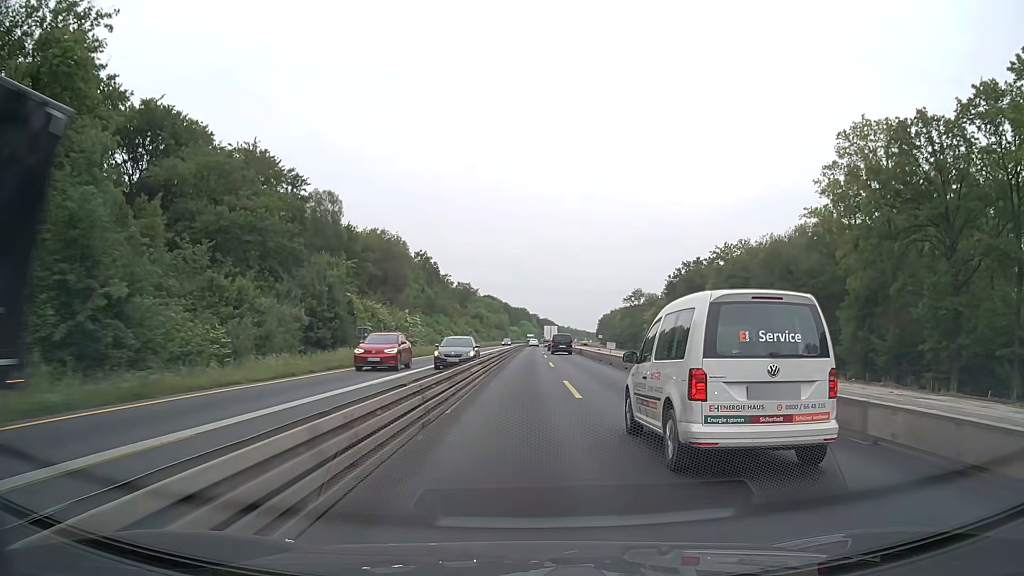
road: motorway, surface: concrete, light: Day
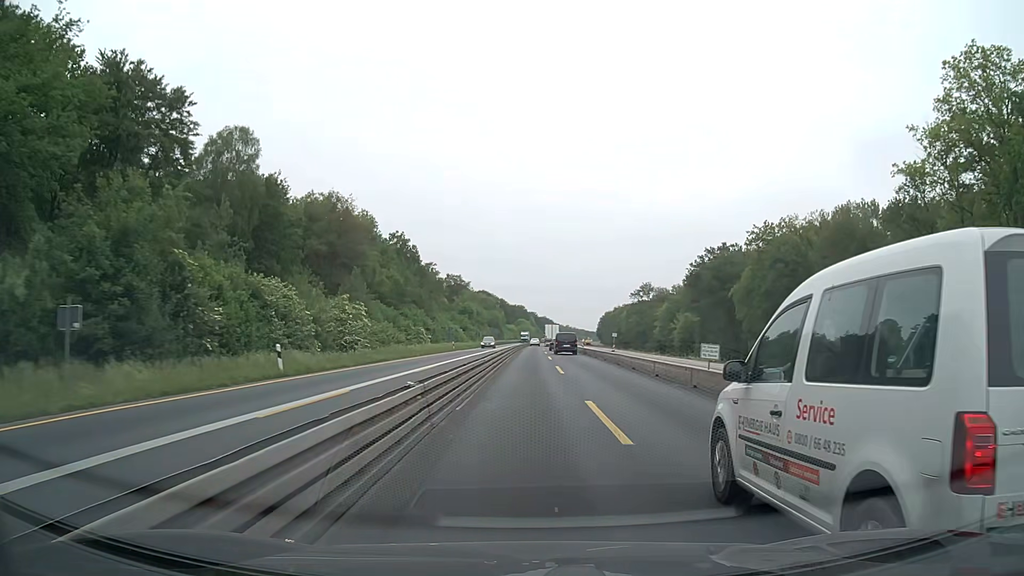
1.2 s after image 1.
(+0.1, +25.4) m; +1°
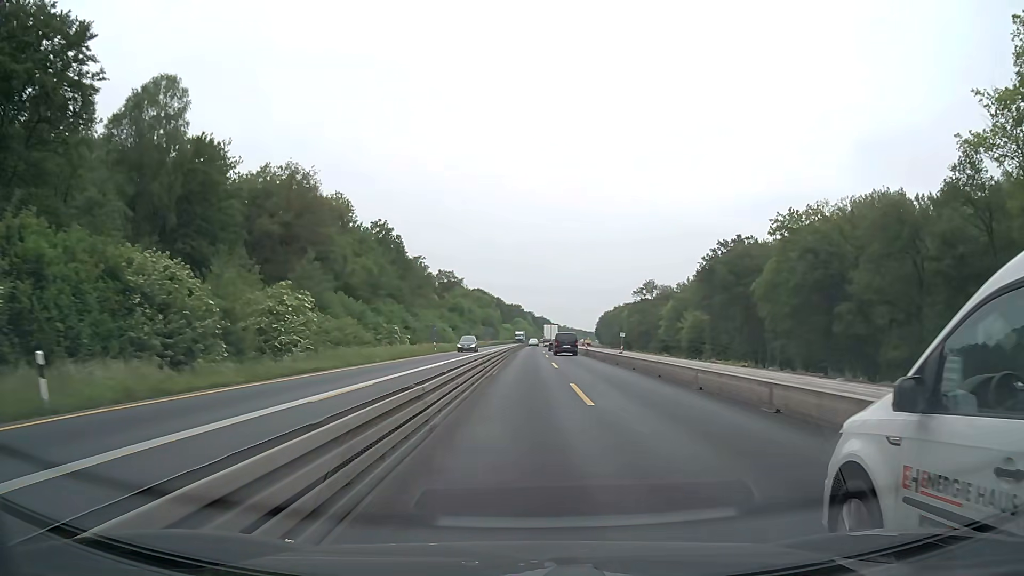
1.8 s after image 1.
(0.0, +12.7) m; 0°
(0, +10) (0, +20) (0, +30) (0, +40) (+1, +50) (+1, +60) (+1, +70) (+1, +80) (+1, +90) (+1, +100) m
